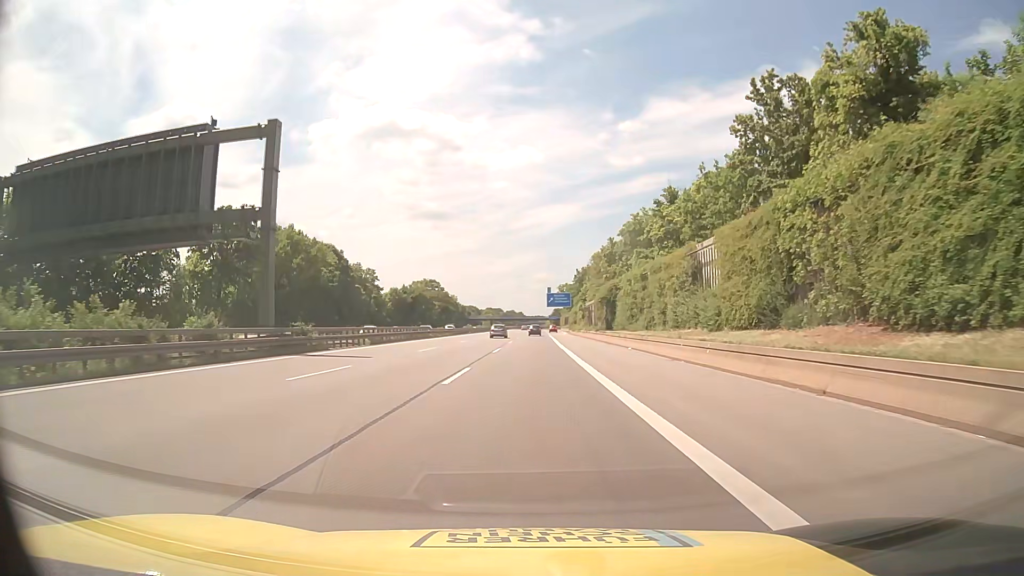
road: motorway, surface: asphalt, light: Day
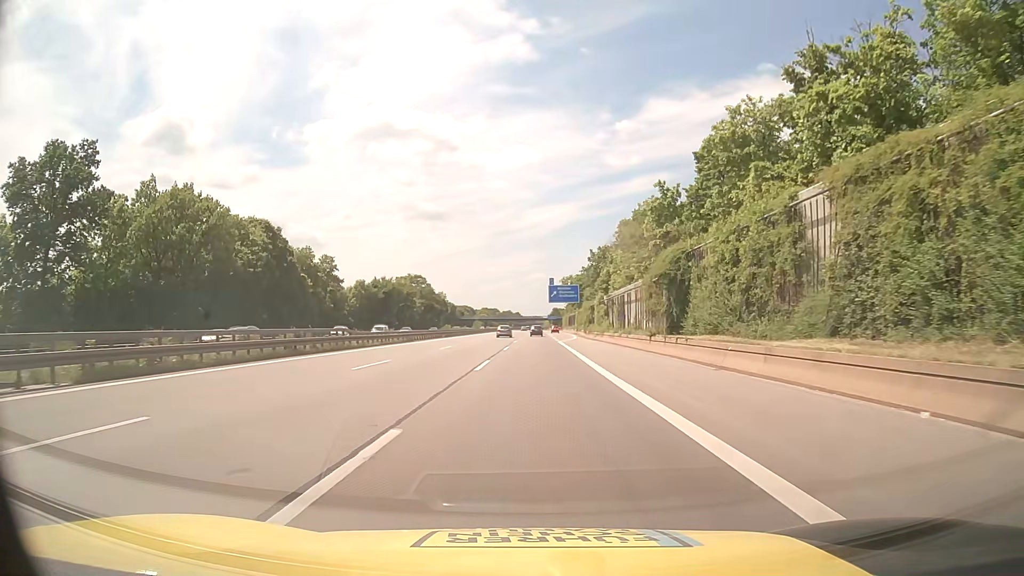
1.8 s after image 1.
(0.0, +31.2) m; 0°
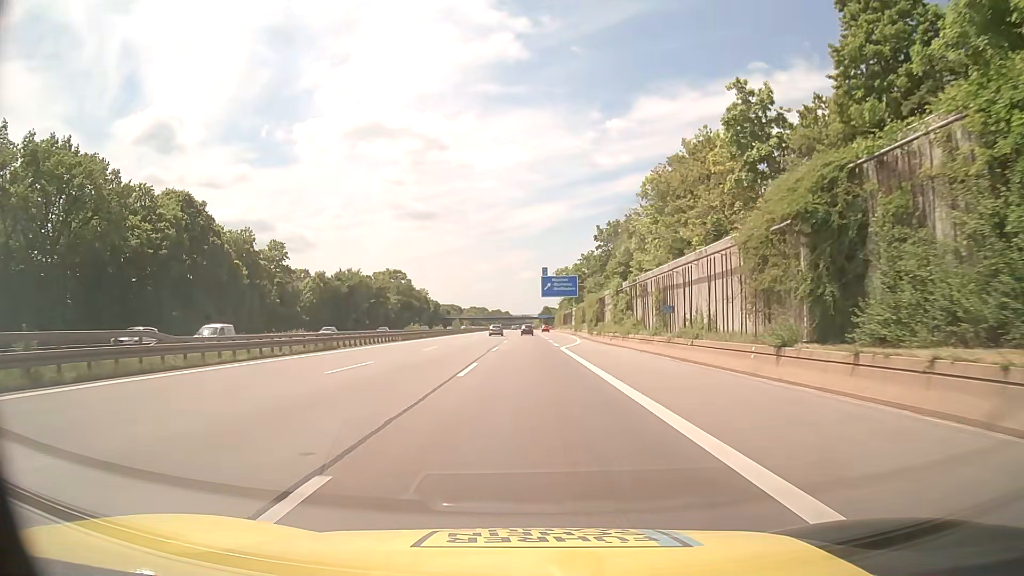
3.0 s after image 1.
(+0.2, +20.8) m; +1°
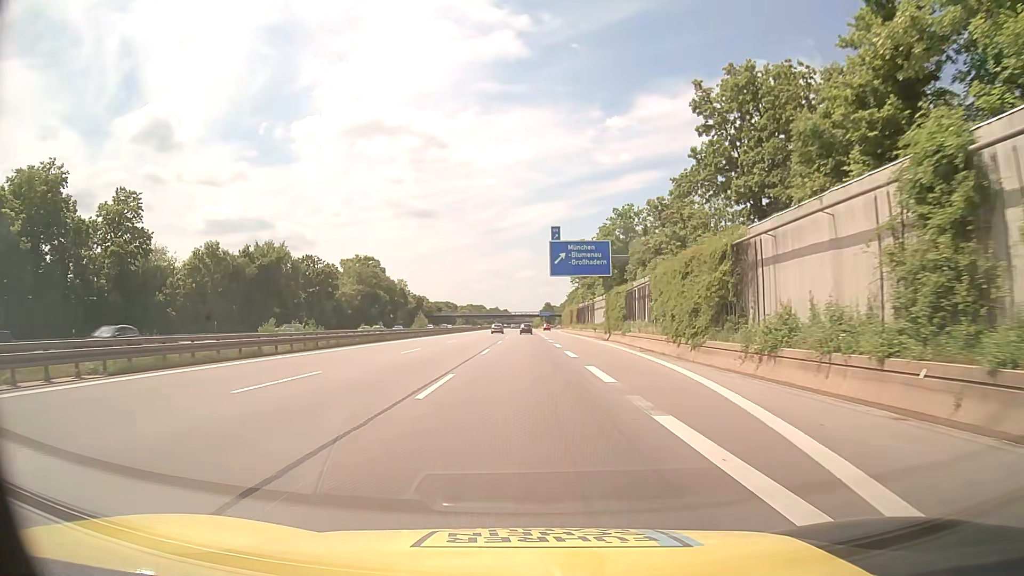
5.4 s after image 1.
(+0.1, +41.7) m; 0°
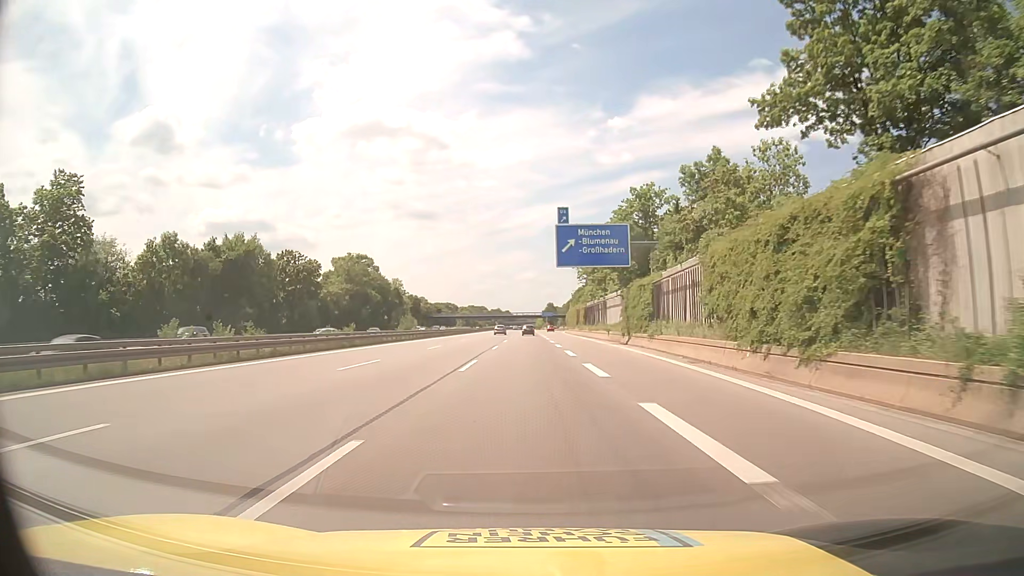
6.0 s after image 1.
(0.0, +10.4) m; 0°
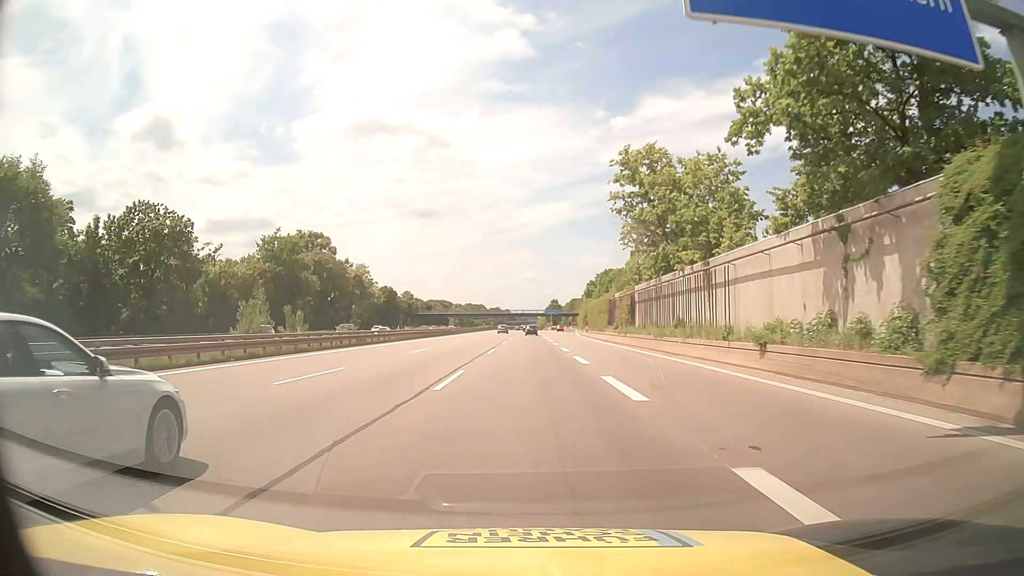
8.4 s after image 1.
(-0.1, +41.6) m; 0°
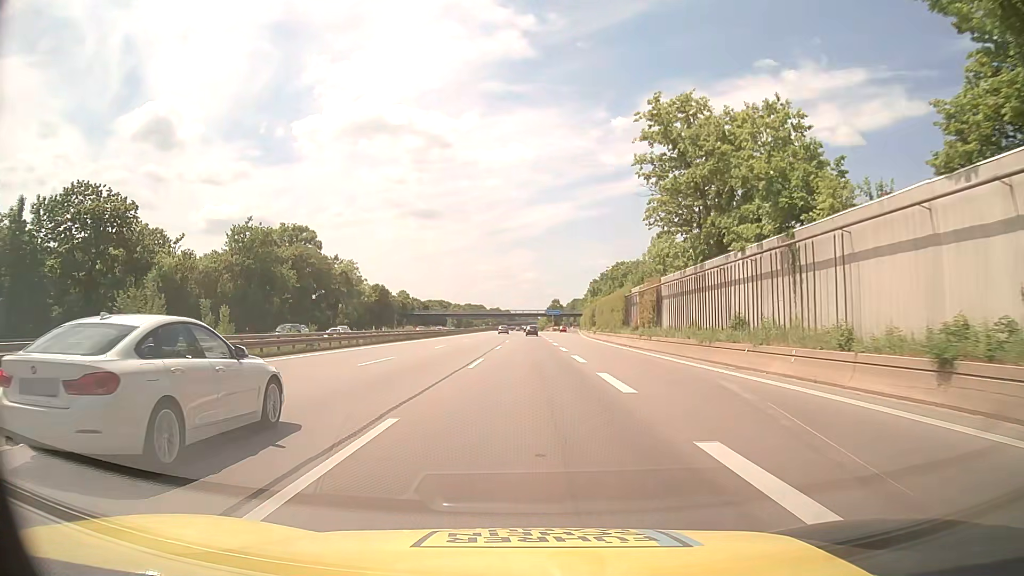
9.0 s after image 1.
(-0.1, +10.4) m; 0°
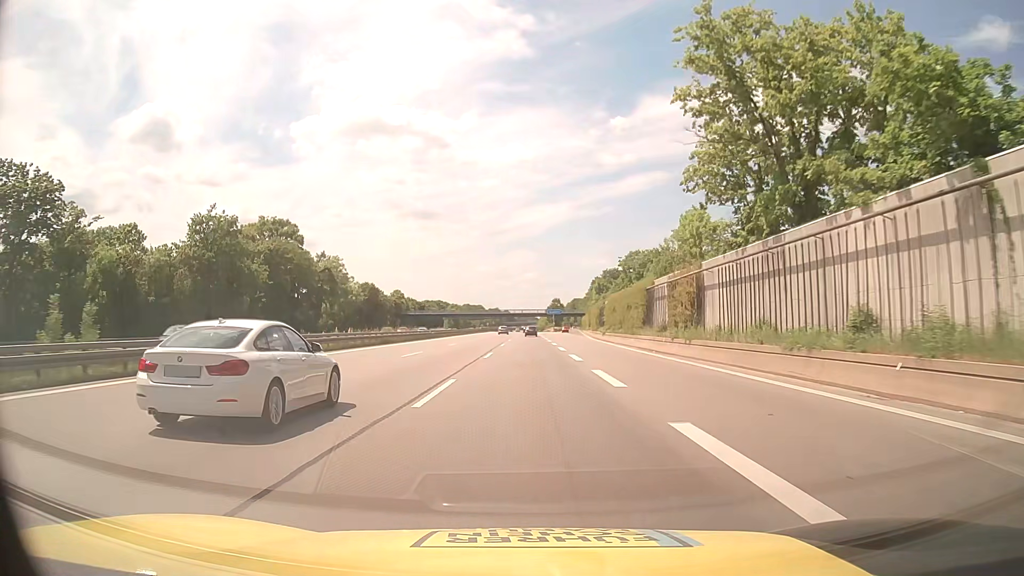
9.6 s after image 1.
(0.0, +10.4) m; 0°
(0, +10) (0, +20) (0, +30) (0, +40) (0, +50) (0, +60) (0, +70) (0, +80) (0, +90) (0, +100) m
